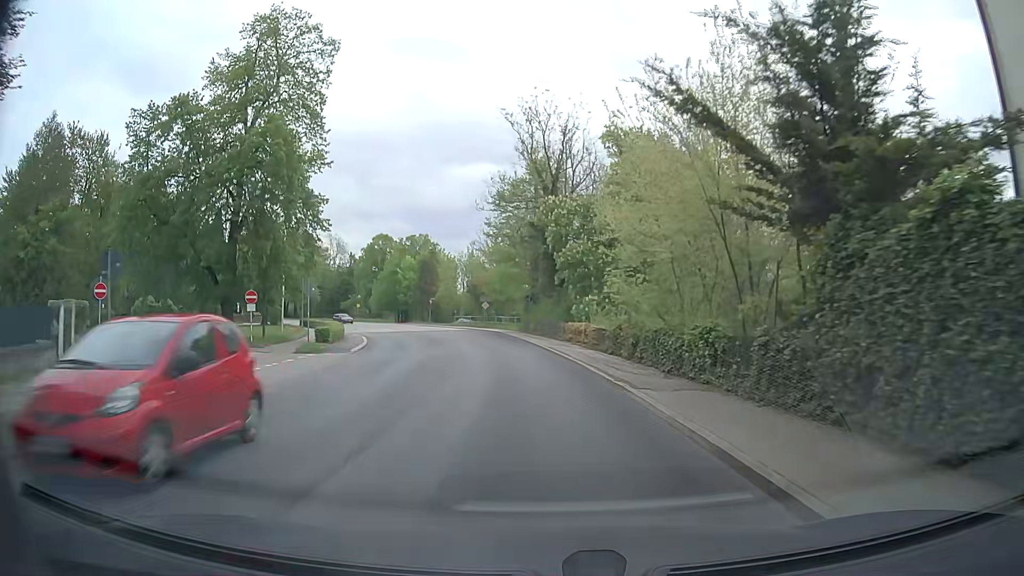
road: secondary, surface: asphalt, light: Day
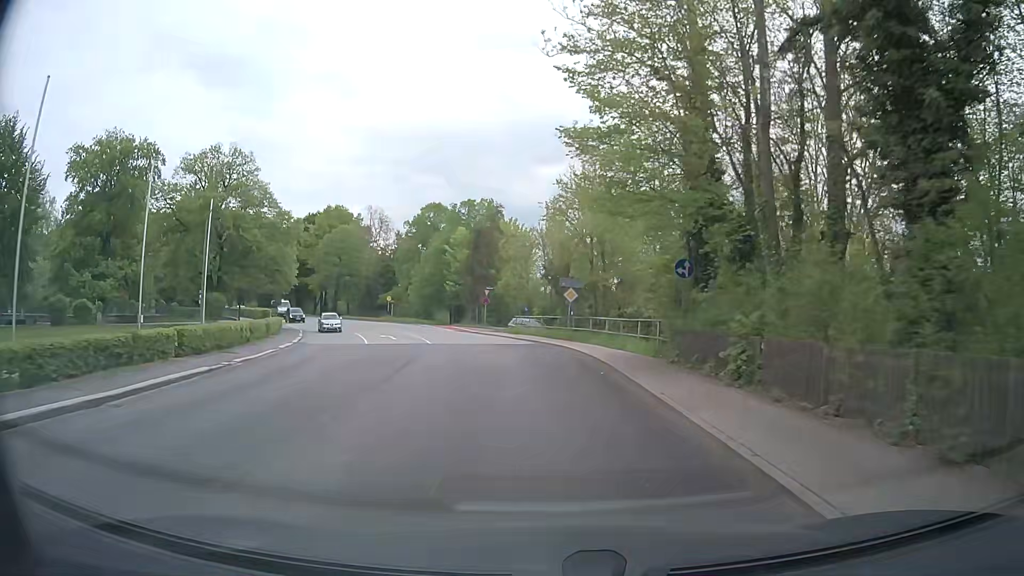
(-3.0, +34.9) m; -9°
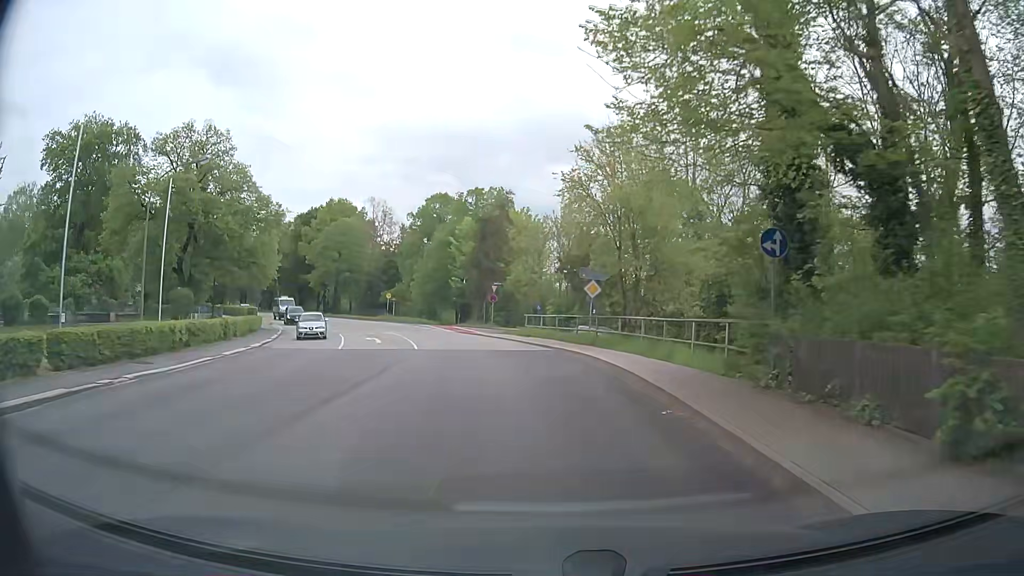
(0.0, +6.9) m; -1°
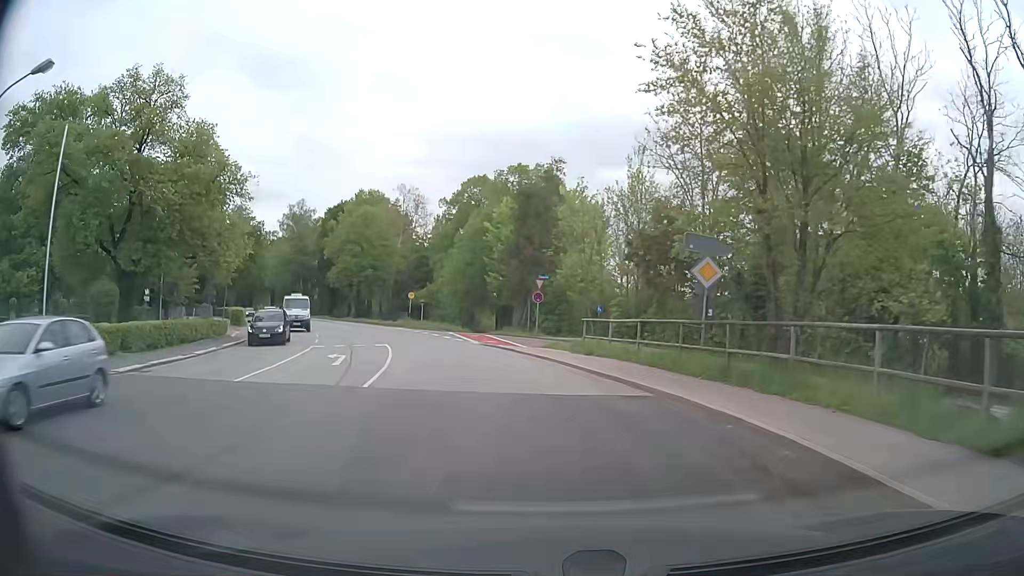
(-0.2, +13.5) m; -3°
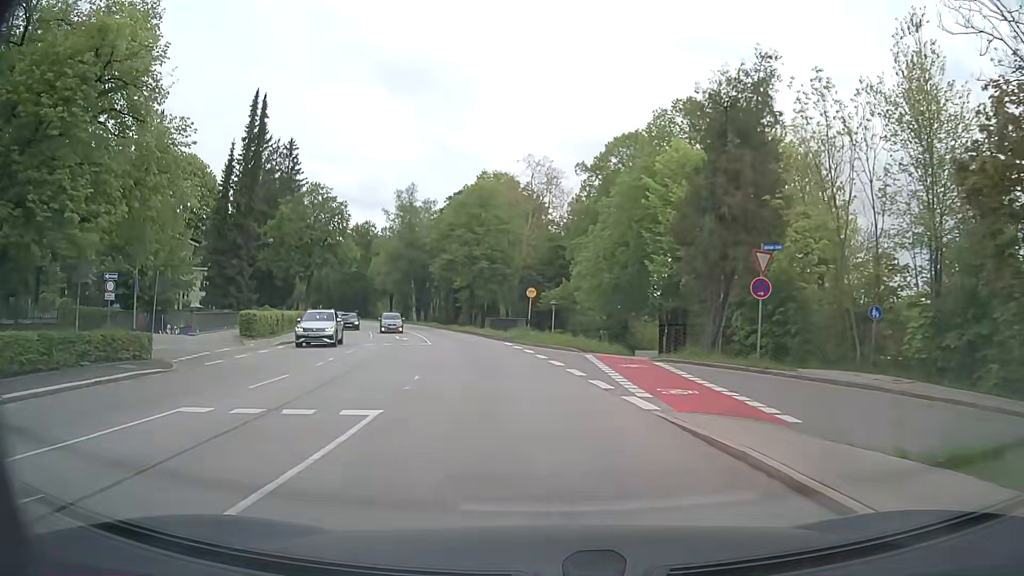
(-2.0, +19.9) m; -13°
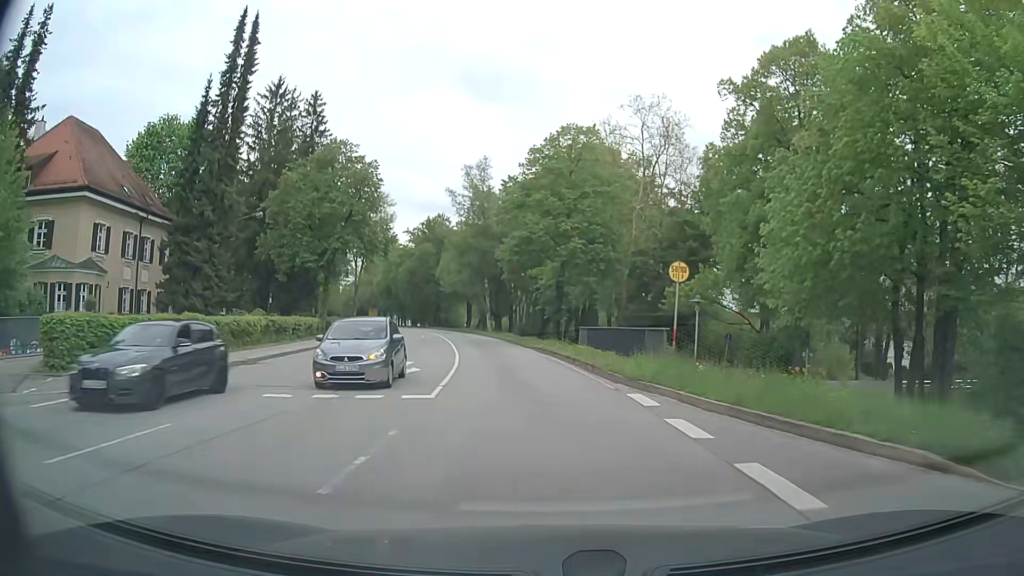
(-1.6, +20.4) m; -8°
(0, +10) (-1, +20) (-2, +30) (-3, +40) (-5, +50) (-7, +59) (-9, +69) (-11, +79) (-14, +89) (-17, +98) m
